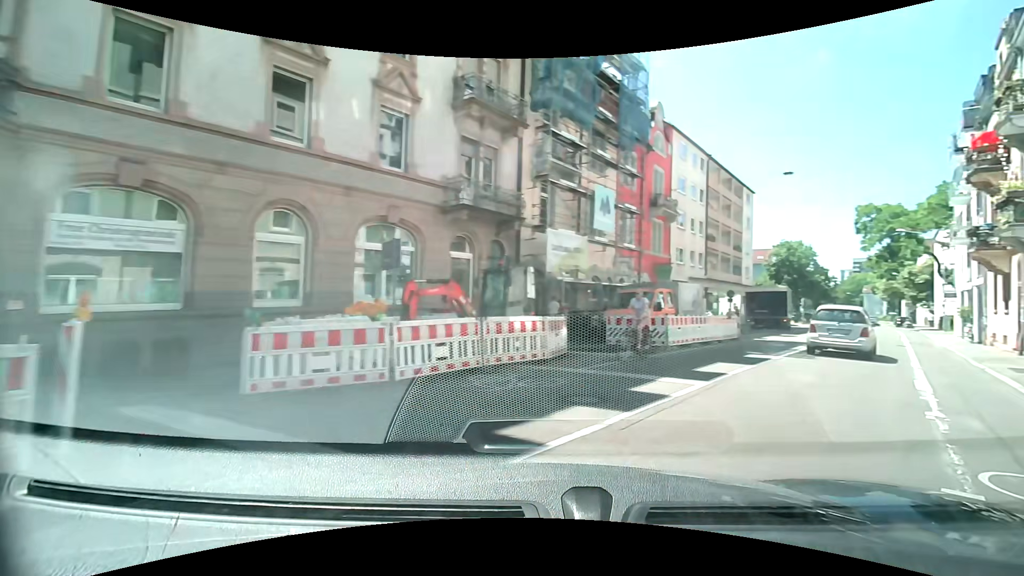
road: residential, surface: asphalt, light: Day
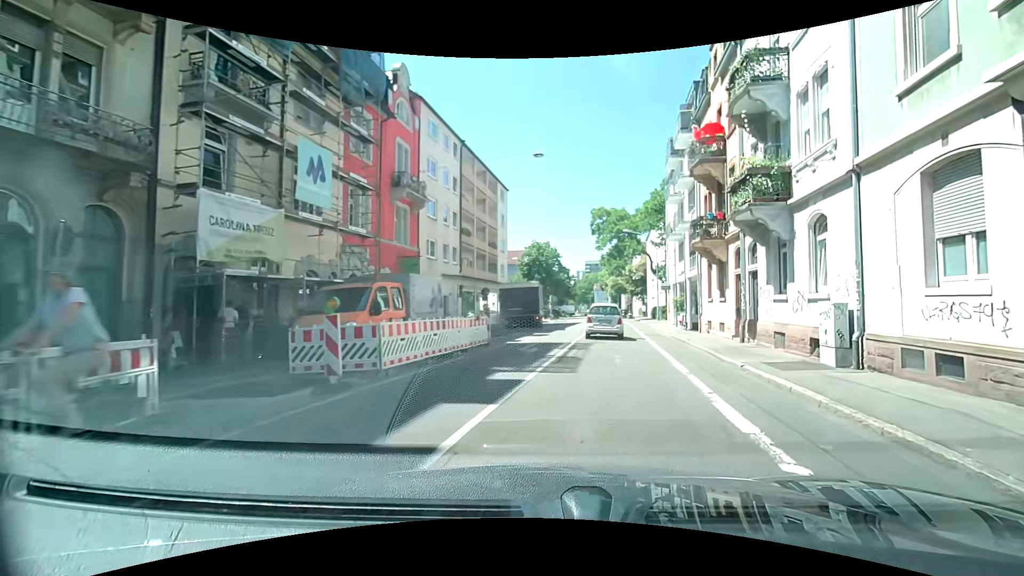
(+1.7, +6.3) m; +24°
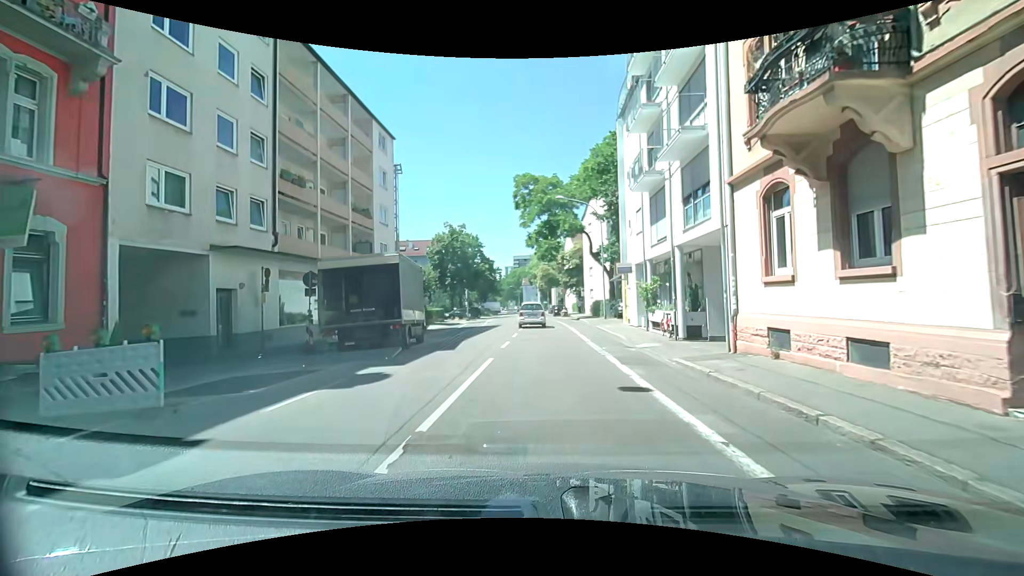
(+1.7, +16.0) m; +8°
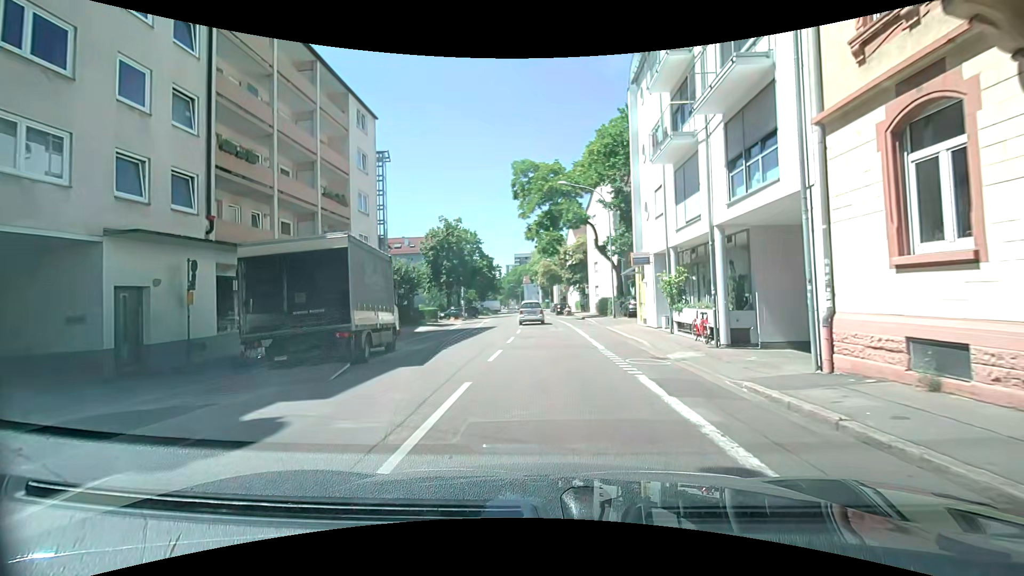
(0.0, +4.2) m; -1°
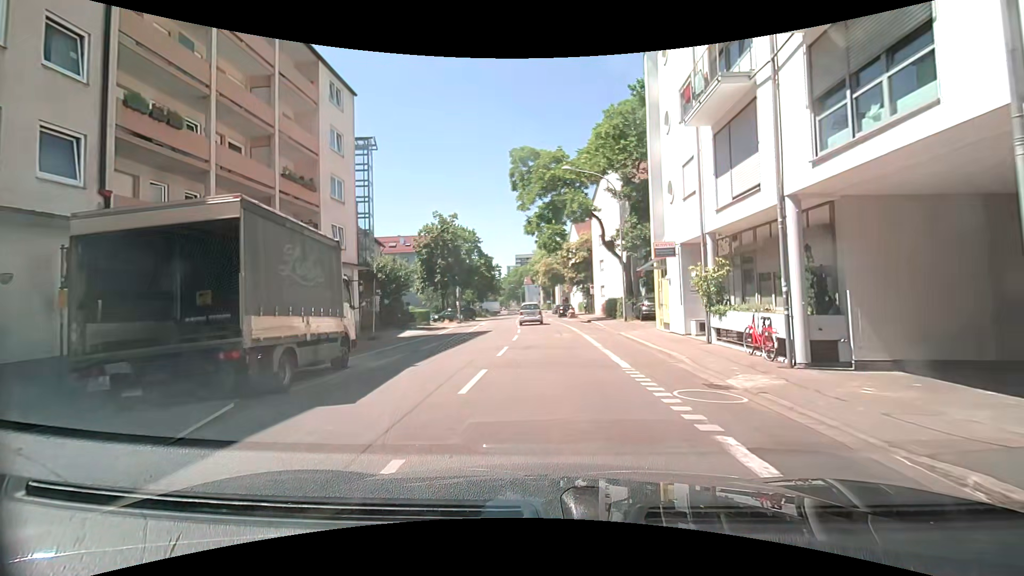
(0.0, +4.2) m; 0°
